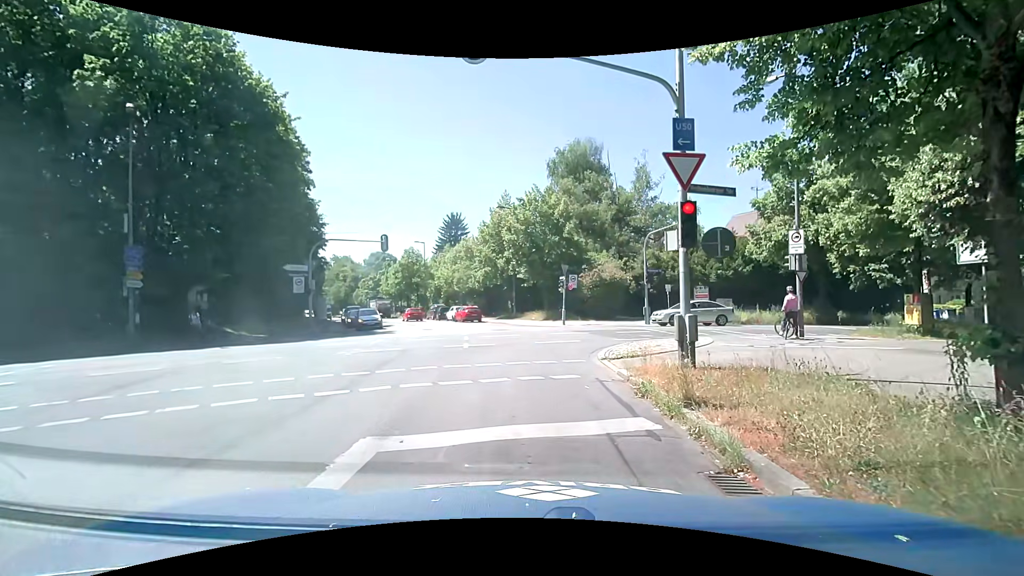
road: tertiary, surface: asphalt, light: Day
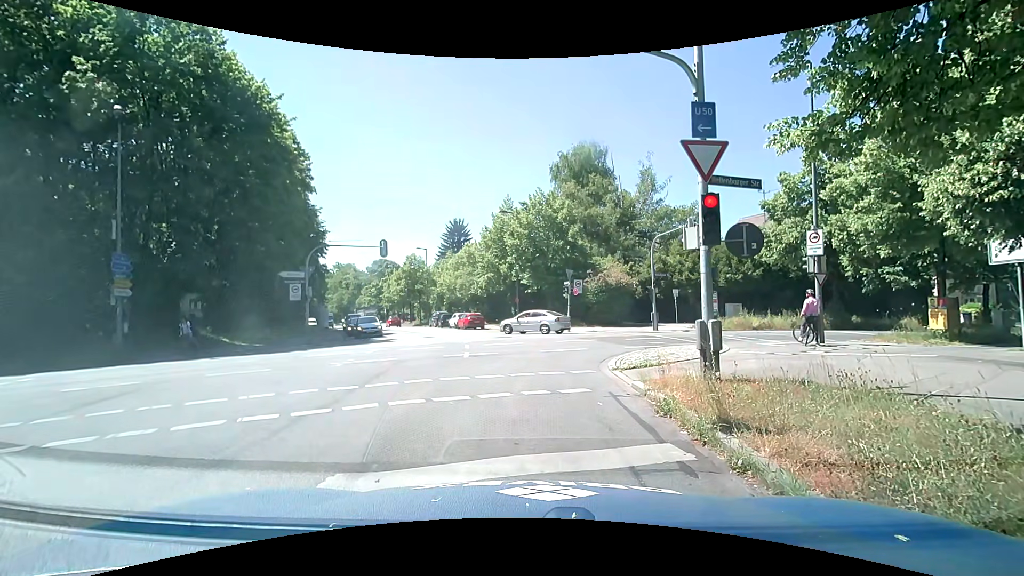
(0.0, +0.9) m; 0°
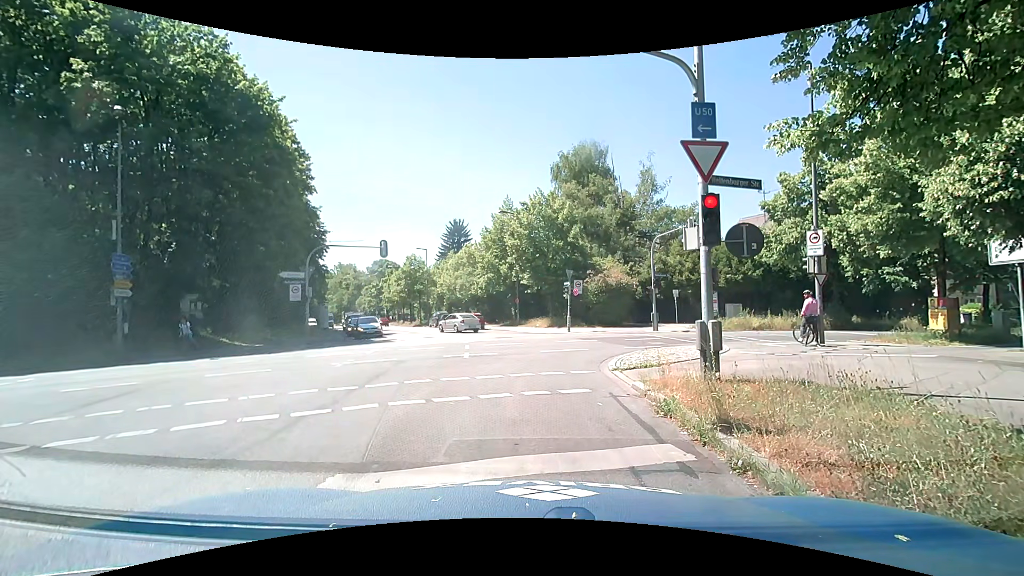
(0.0, 0.0) m; 0°
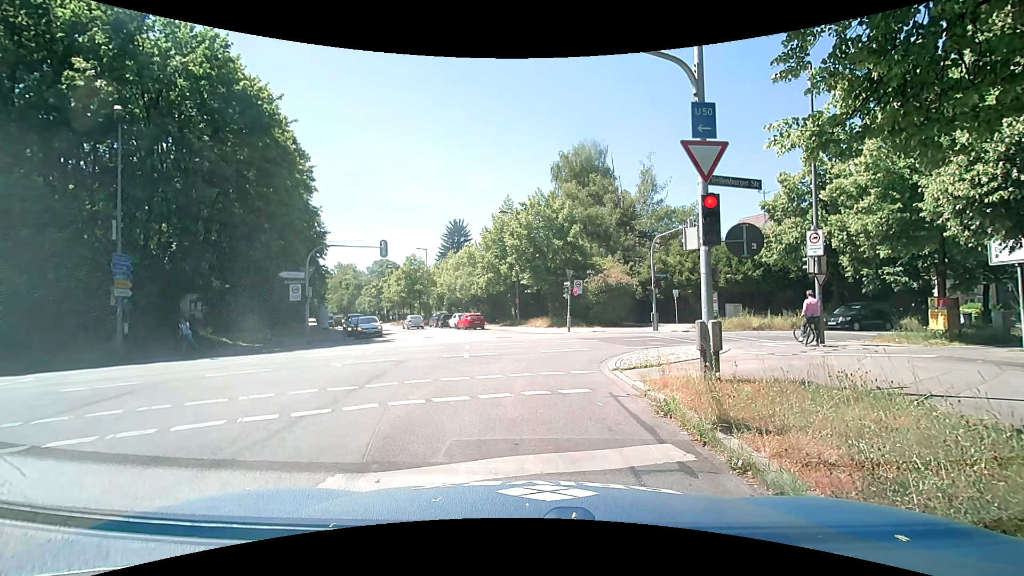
(0.0, 0.0) m; 0°
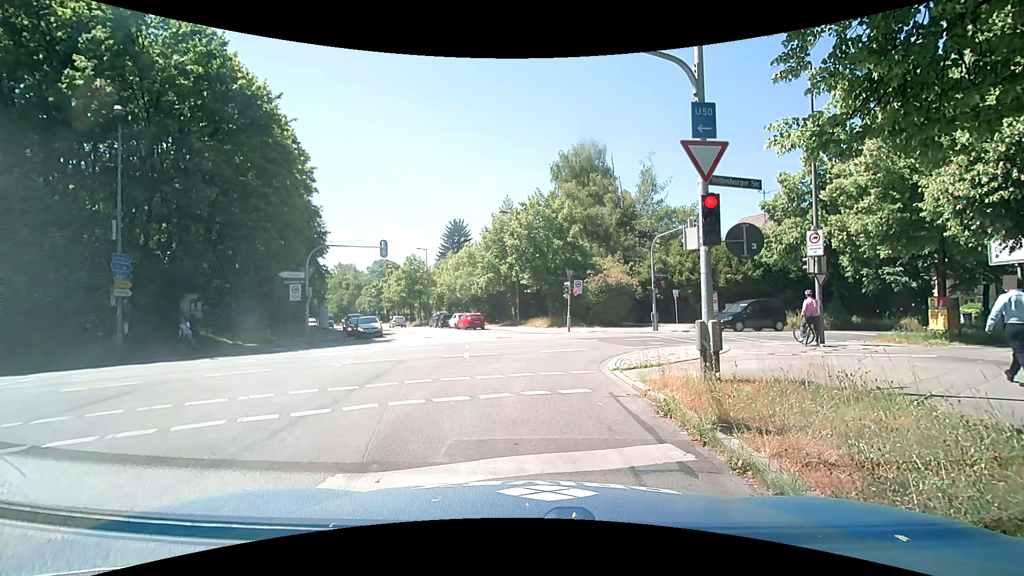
(0.0, 0.0) m; 0°
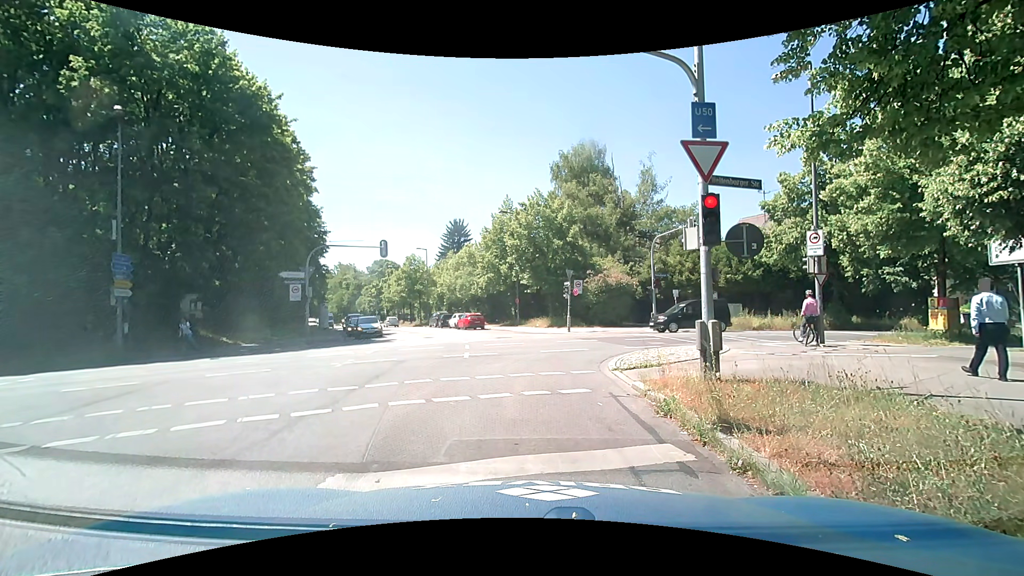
(0.0, 0.0) m; 0°
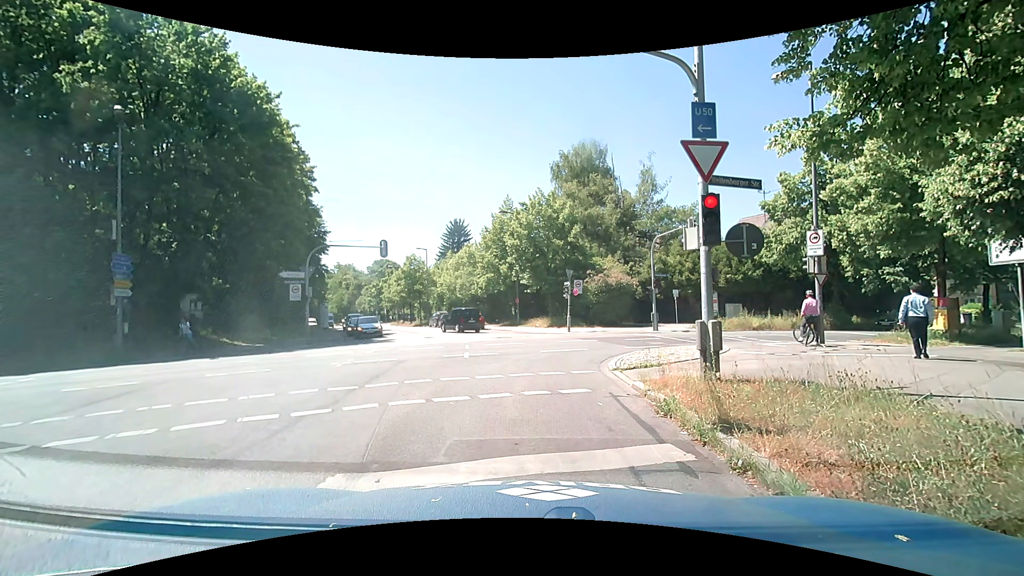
(0.0, 0.0) m; 0°
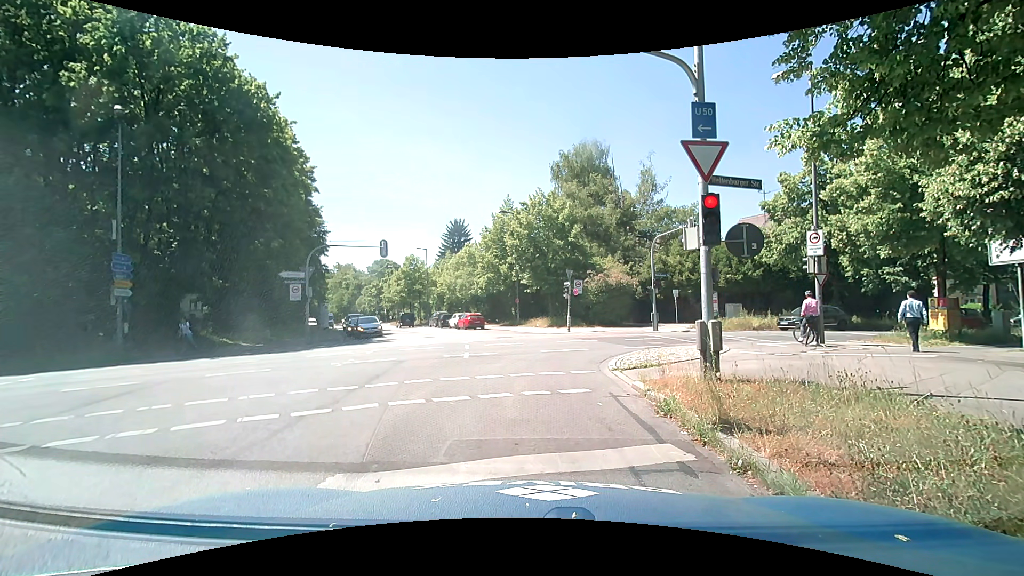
(0.0, 0.0) m; 0°
